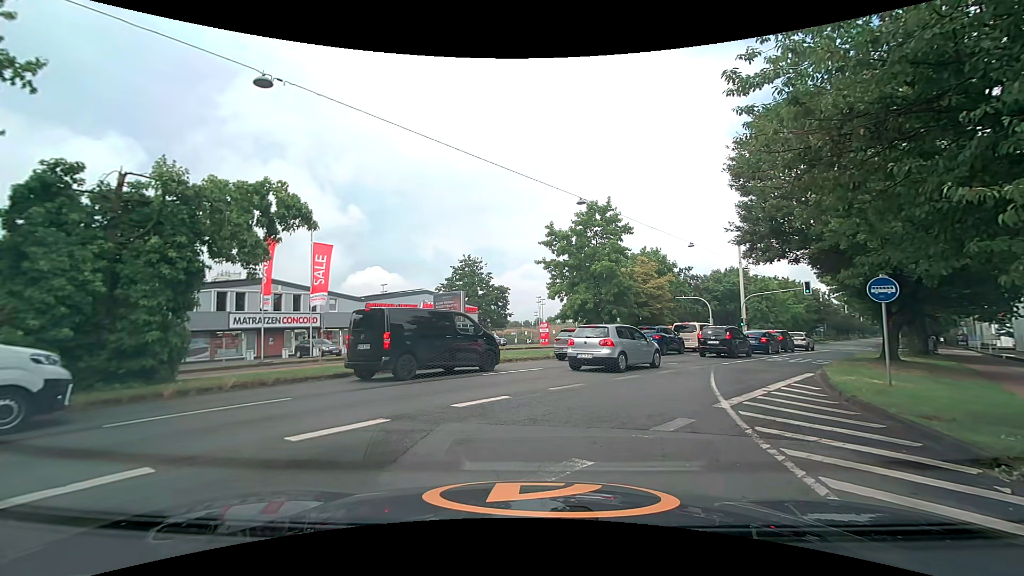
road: primary_link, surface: asphalt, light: Day
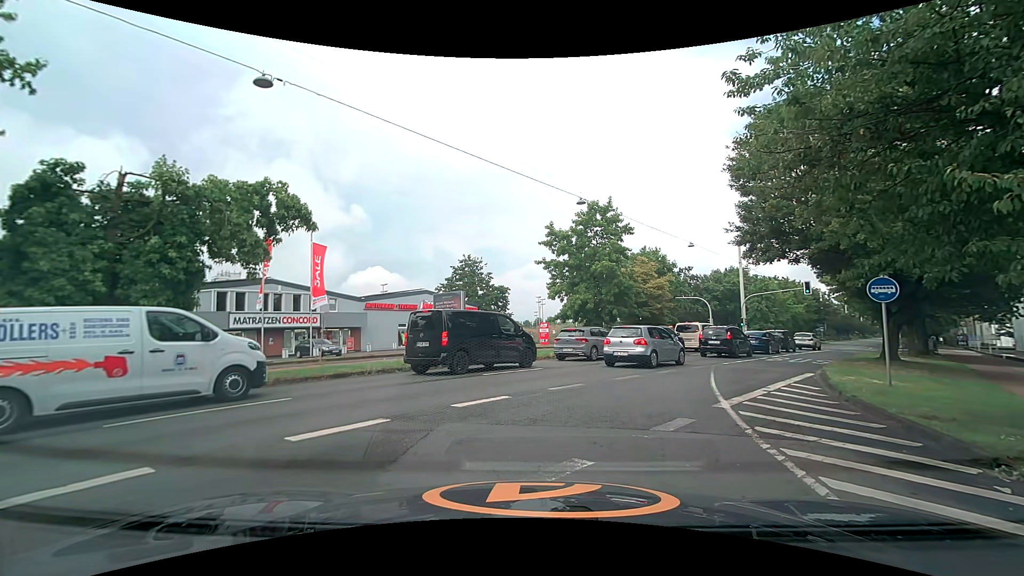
(0.0, 0.0) m; 0°
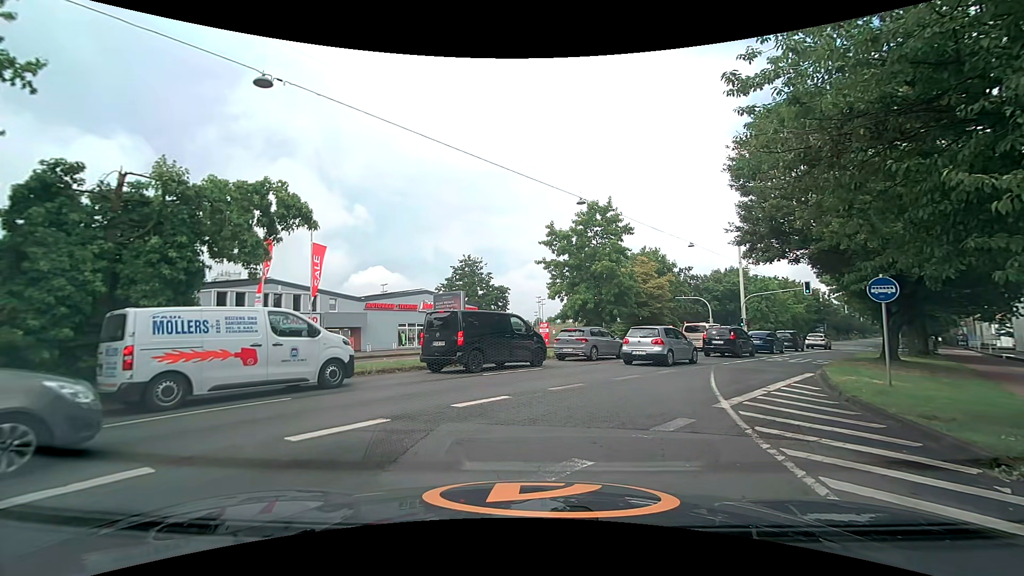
(0.0, 0.0) m; 0°
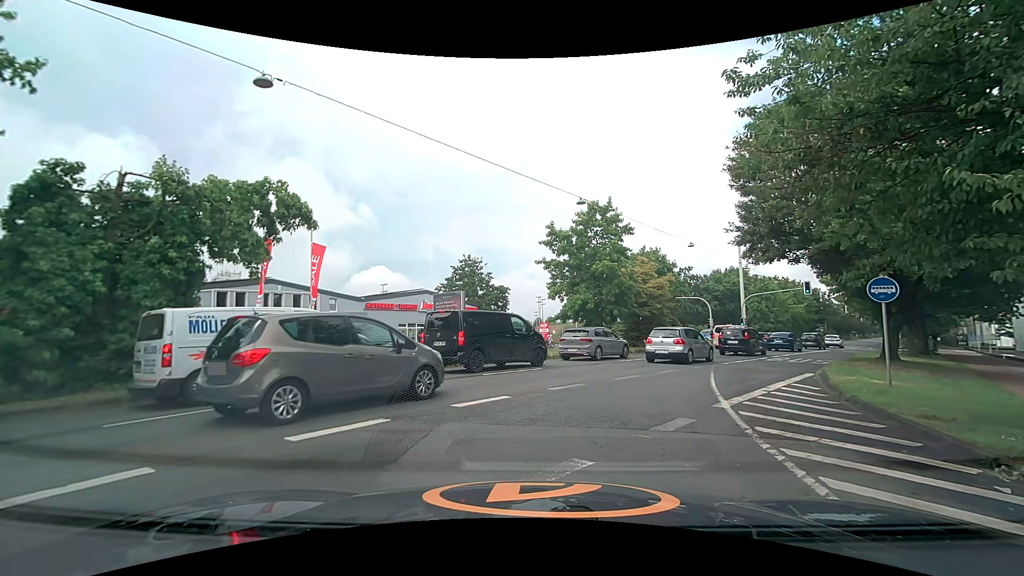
(0.0, 0.0) m; 0°
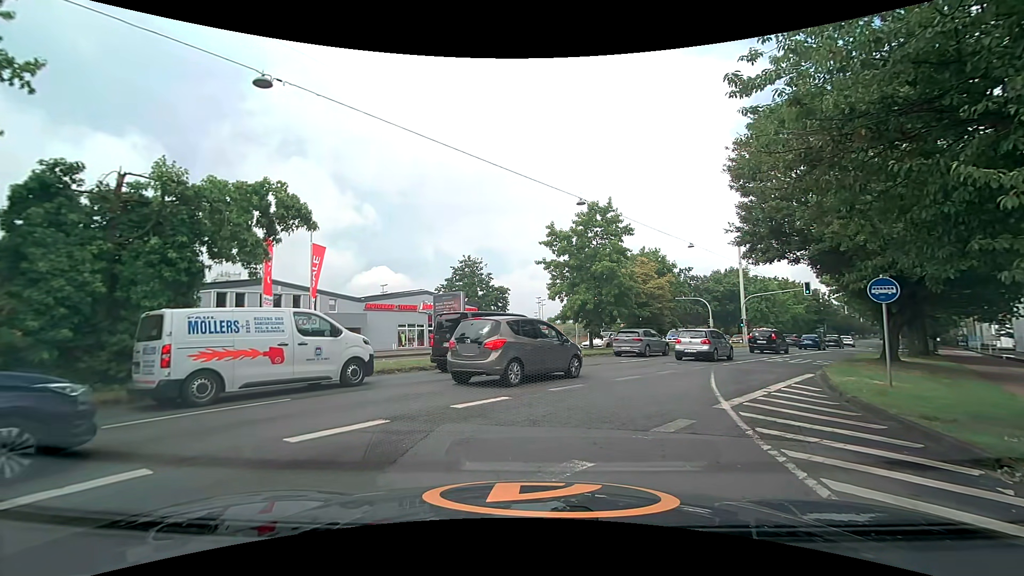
(0.0, 0.0) m; 0°
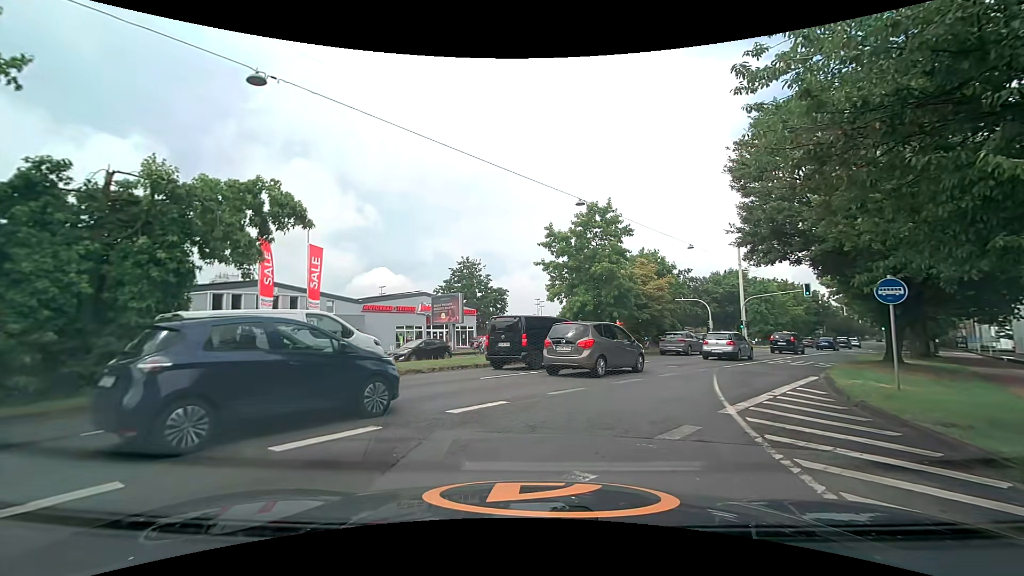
(0.0, +0.3) m; 0°
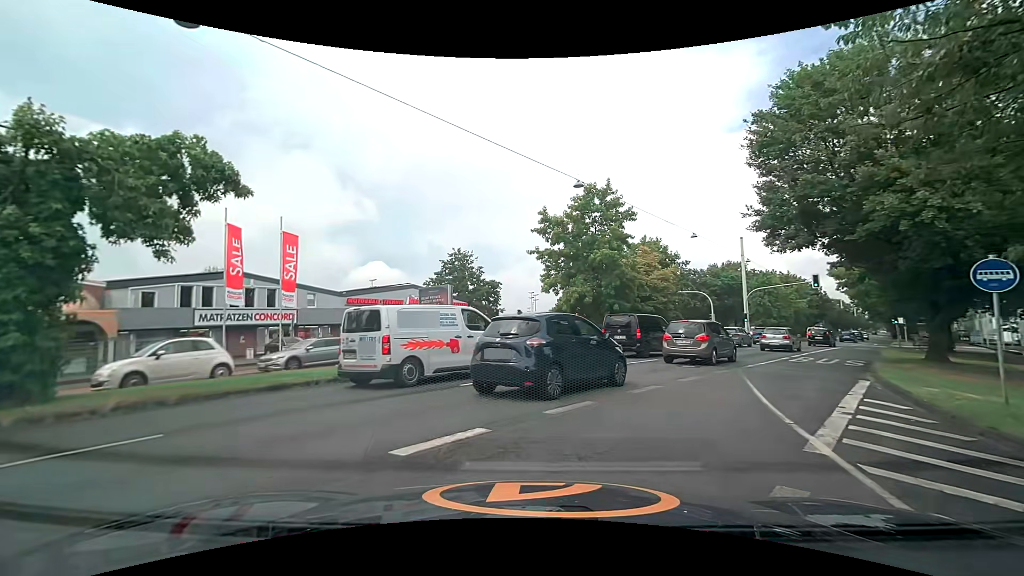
(-0.1, +3.0) m; -2°
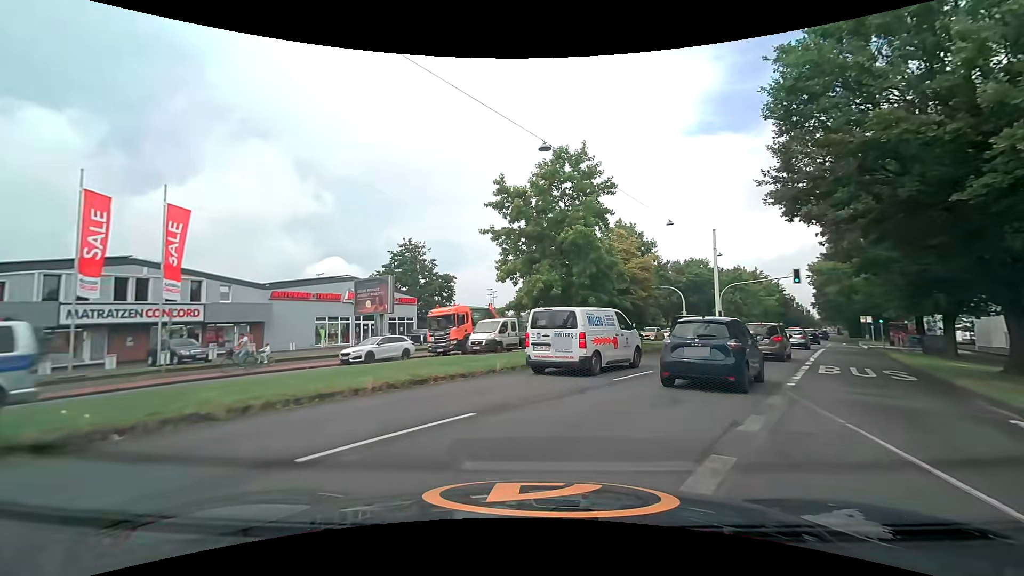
(+0.3, +6.1) m; +5°
(+2, +10) (+7, +19) (+12, +27) (+17, +36) (+22, +44) (+27, +53) (+33, +61) (+38, +70) (+43, +78) (+48, +87) m
